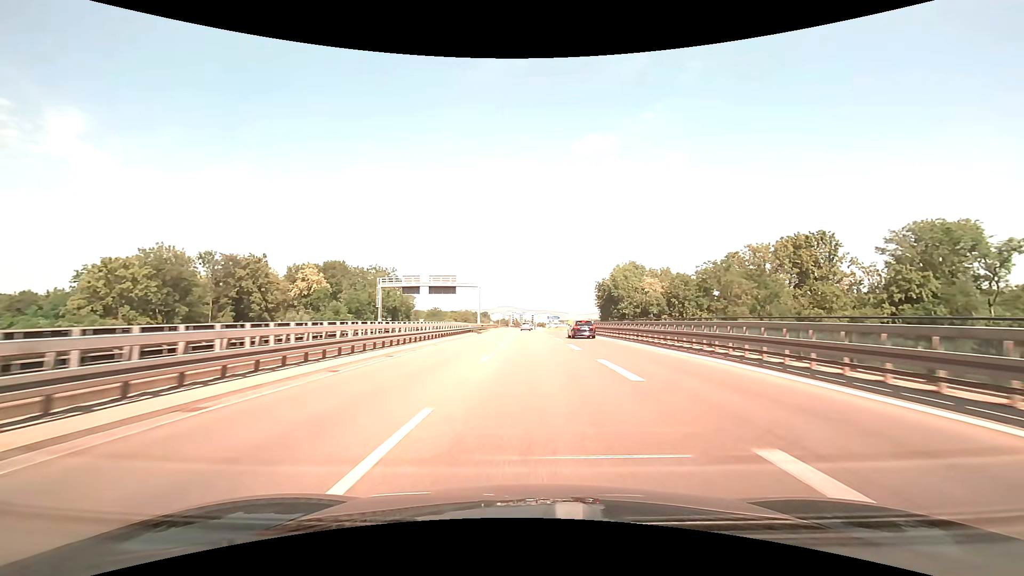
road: trunk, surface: asphalt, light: Day
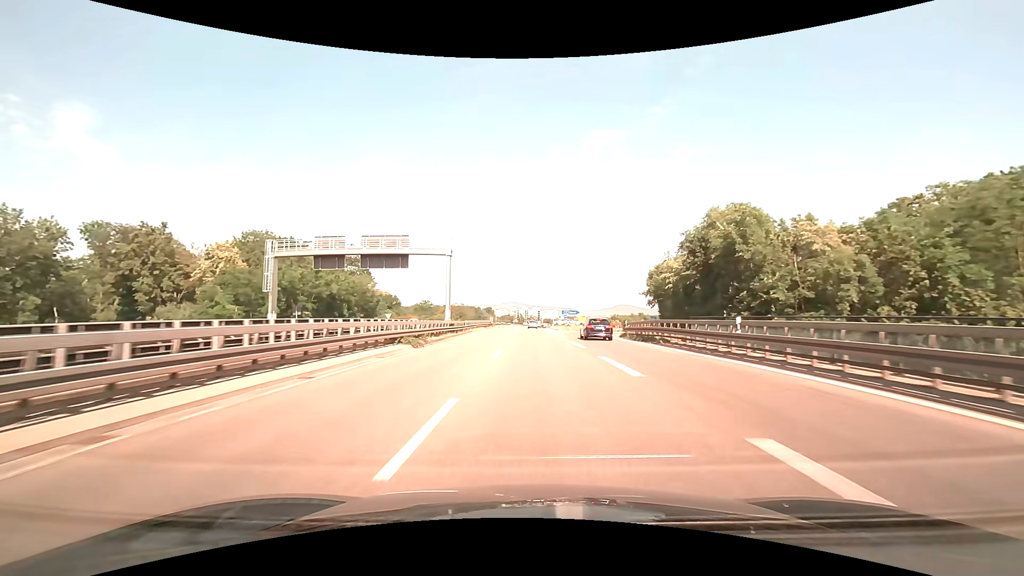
(-0.2, +35.4) m; -1°
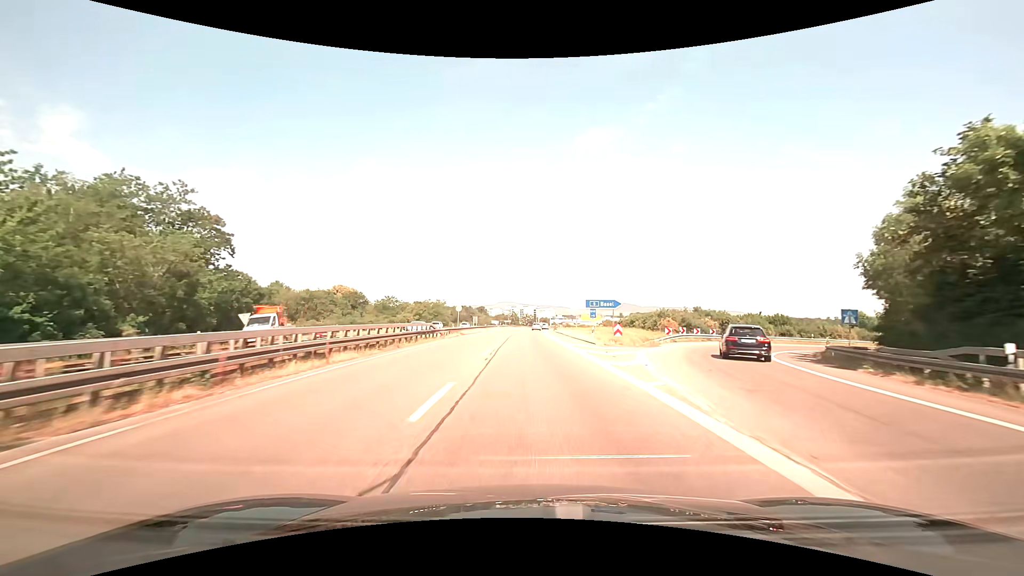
(+0.3, +45.4) m; 0°
(0, +10) (0, +20) (0, +30) (+1, +40) (+1, +50) (+1, +60) (+1, +70) (+1, +80) (+2, +90) (+2, +100) m
